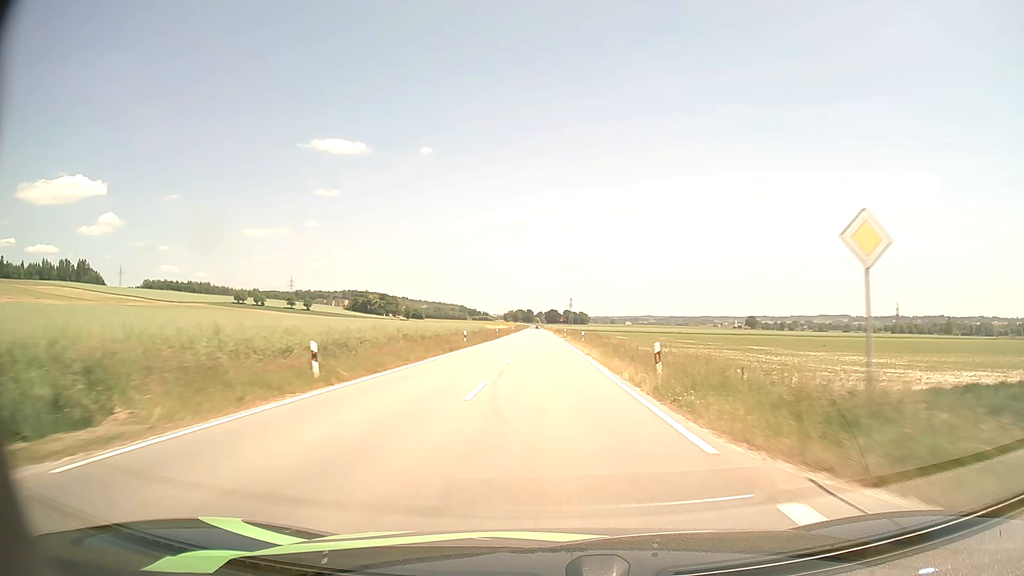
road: tertiary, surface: asphalt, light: Day
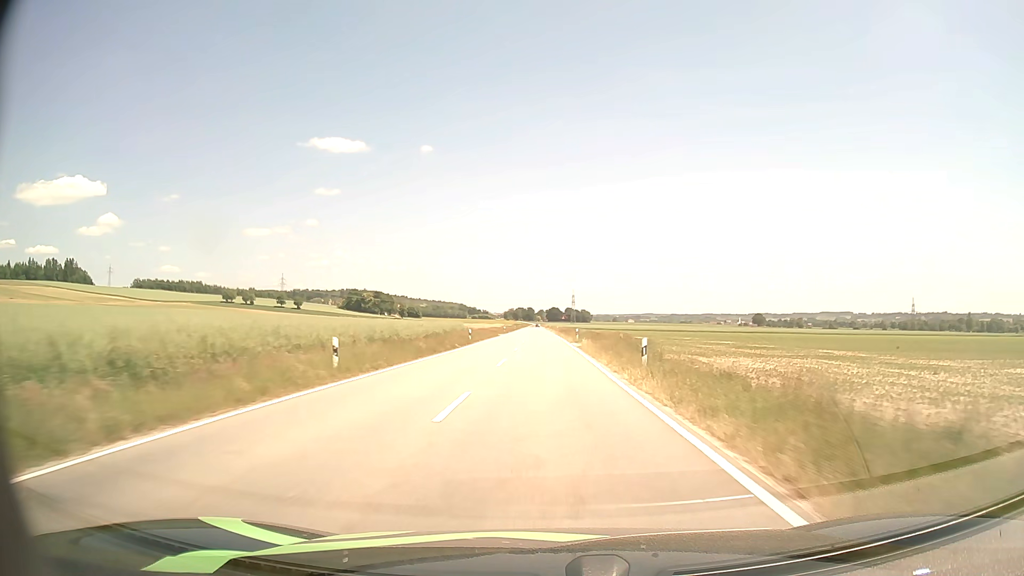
(0.0, +28.2) m; 0°
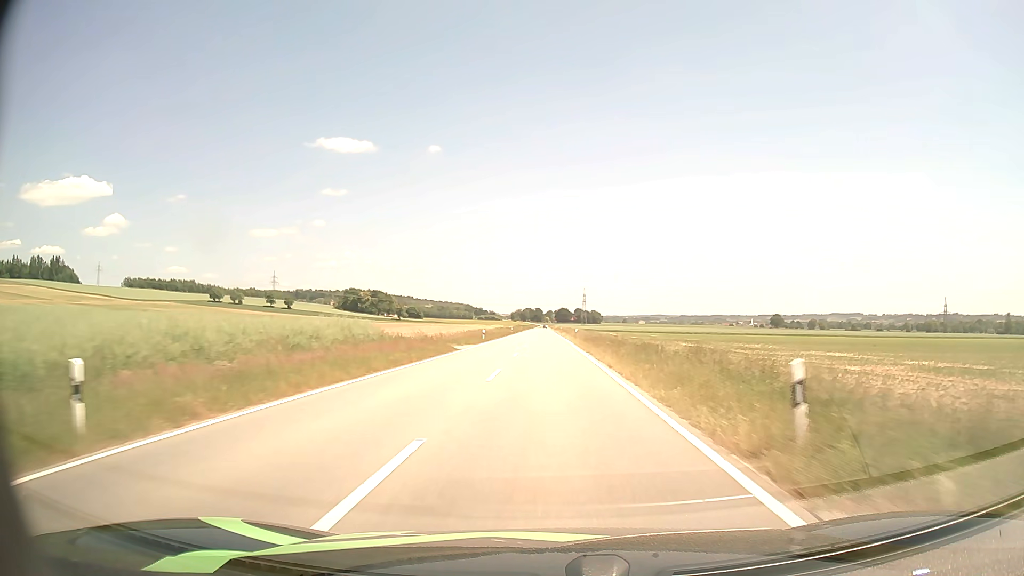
(-0.2, +42.8) m; -1°
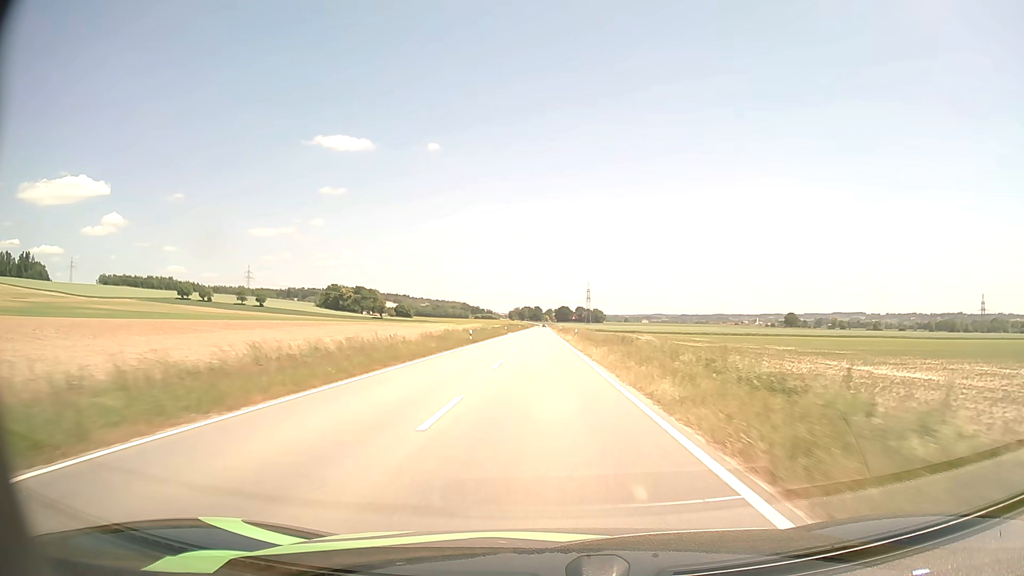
(0.0, +57.6) m; 0°
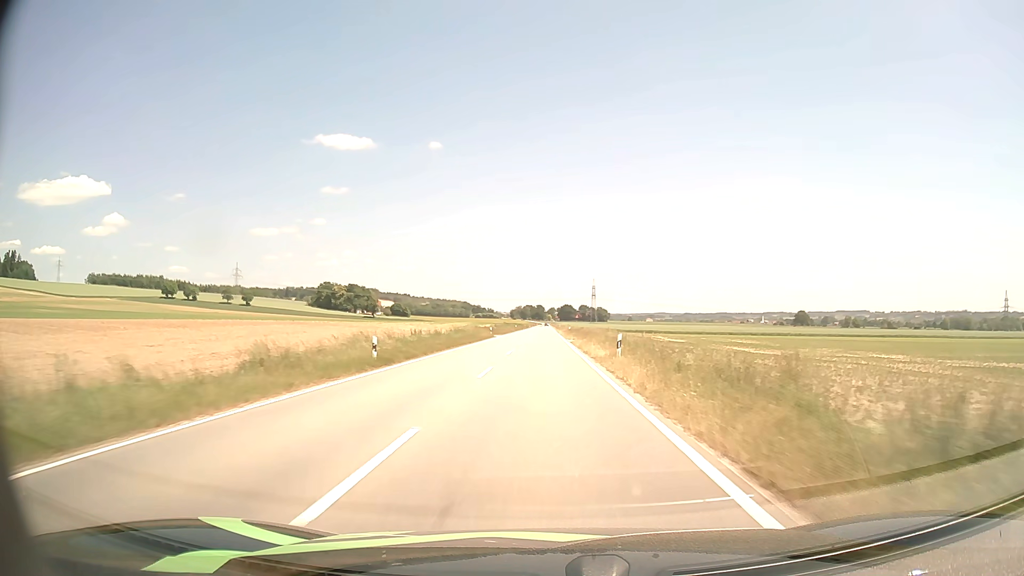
(-0.1, +29.0) m; 0°
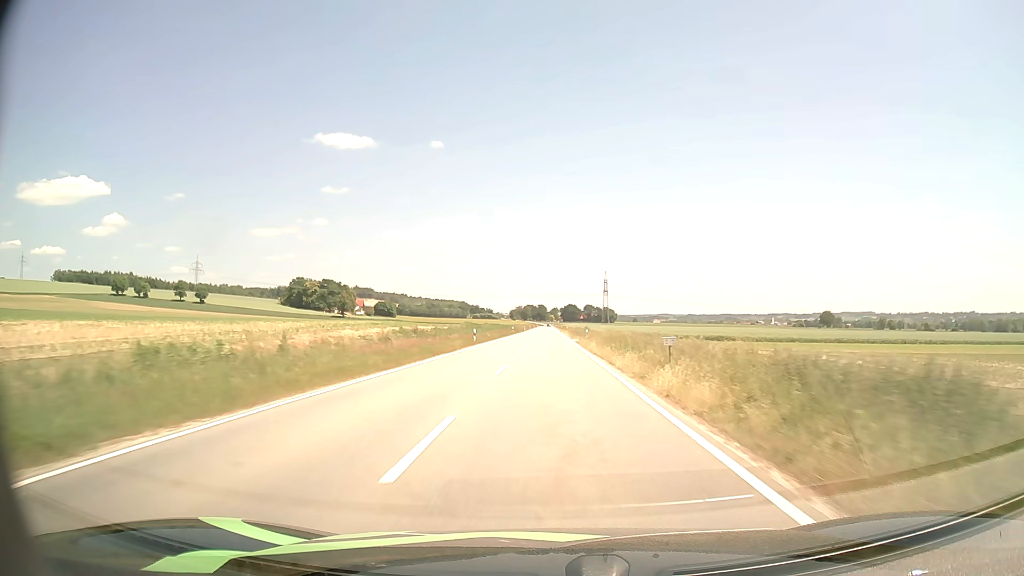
(-0.4, +73.3) m; 0°
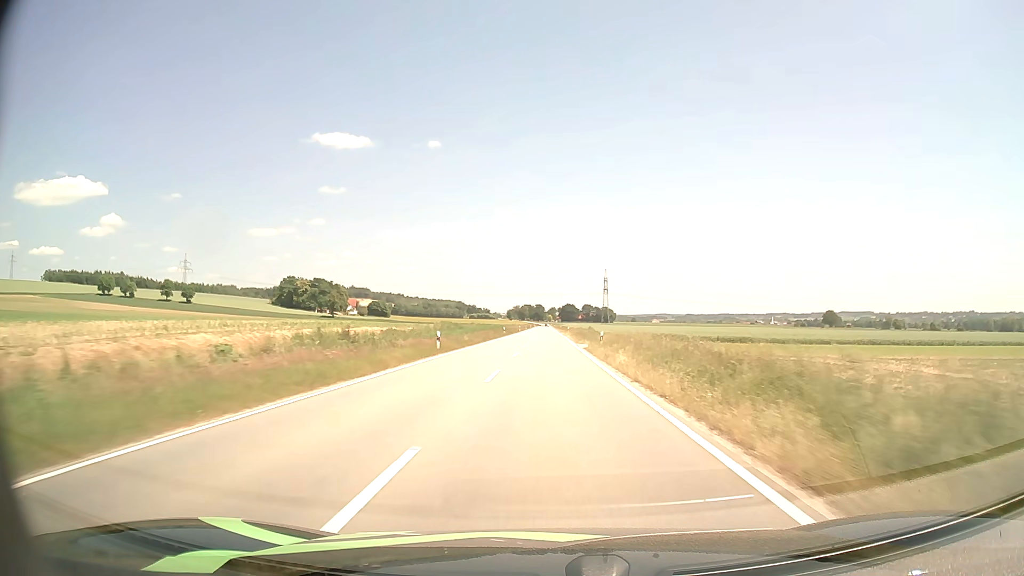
(0.0, +14.8) m; 0°
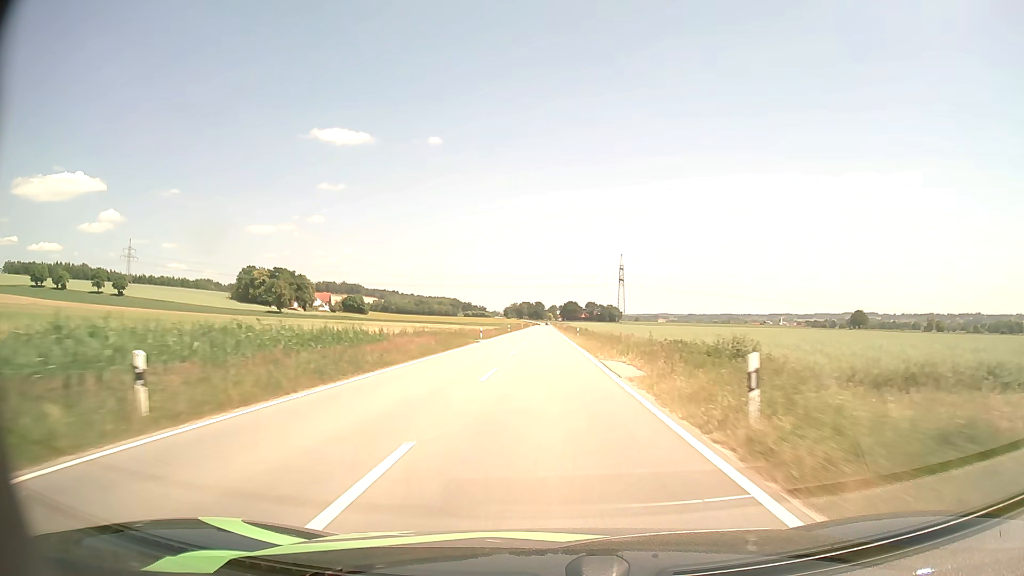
(+0.1, +74.7) m; 0°
(0, +10) (0, +20) (0, +30) (0, +40) (0, +50) (0, +60) (0, +70) (0, +80) (0, +90) (0, +100) m
